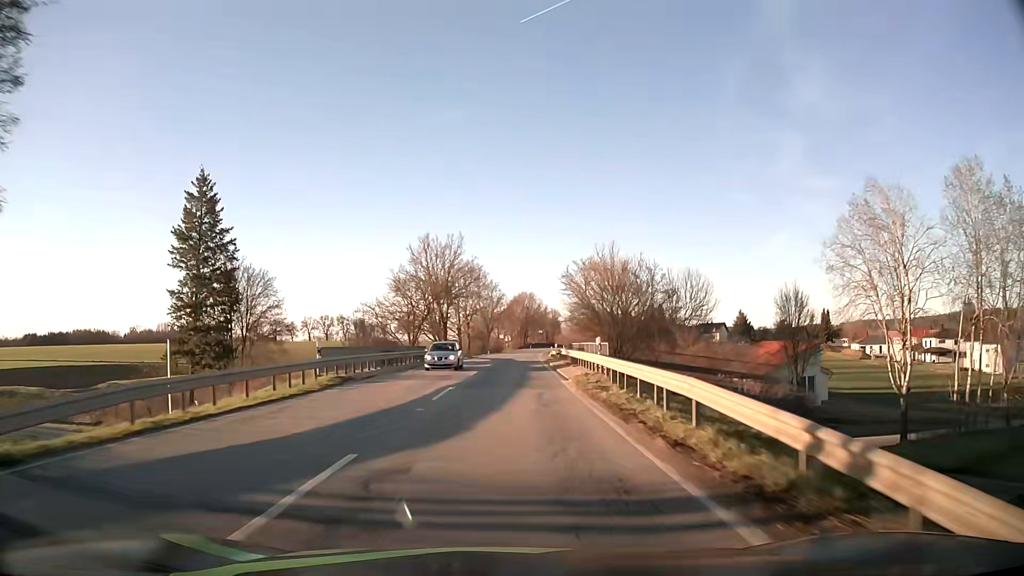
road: secondary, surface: asphalt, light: Day
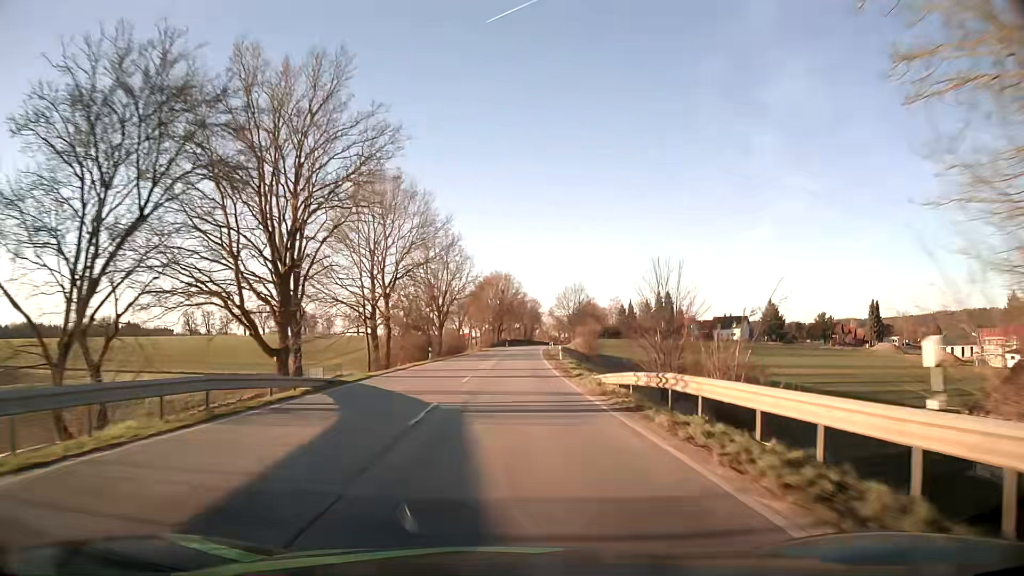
(+0.6, +53.5) m; +2°
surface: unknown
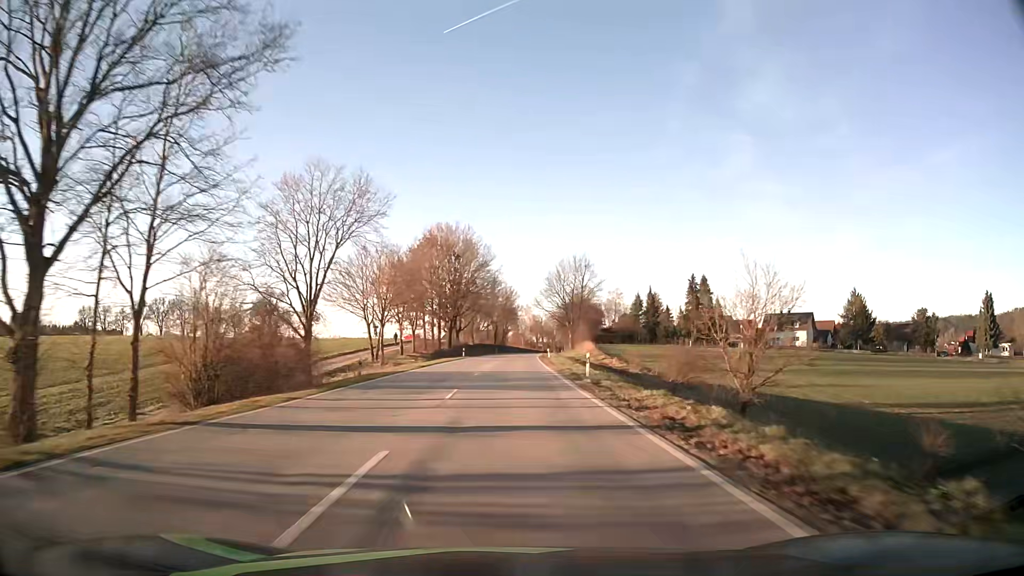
(+1.7, +67.4) m; +3°
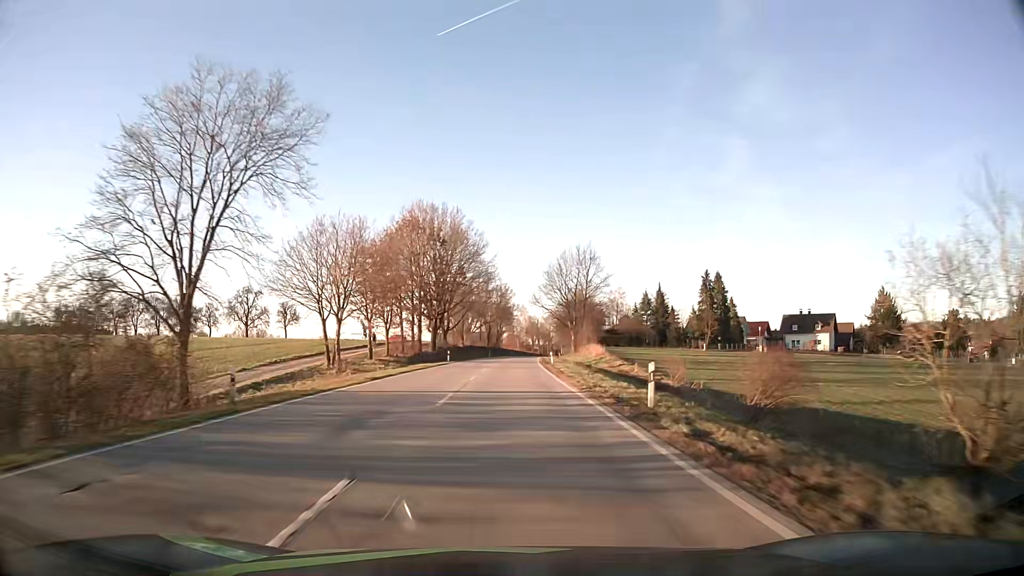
(+0.1, +13.6) m; +1°
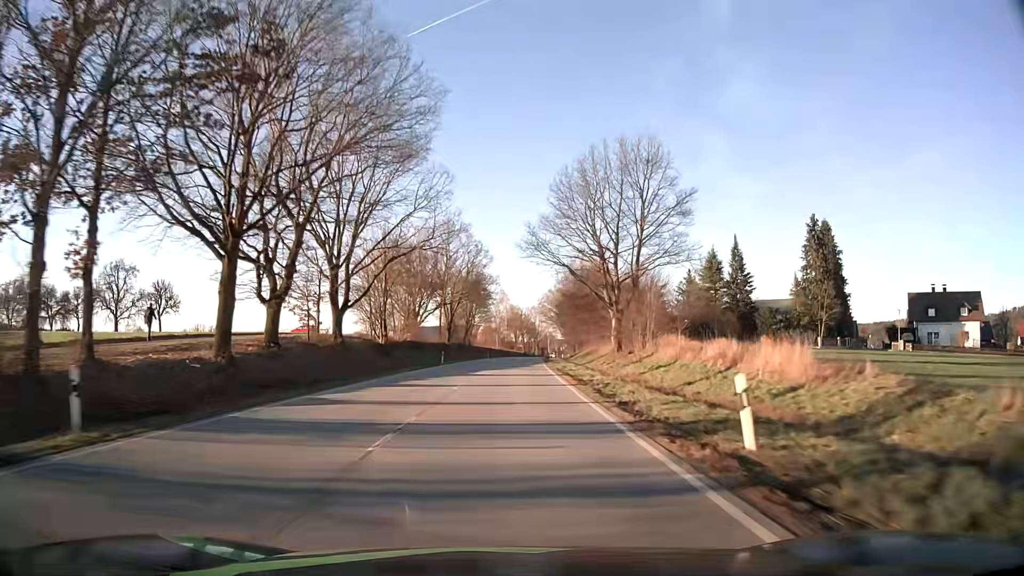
(+0.9, +55.0) m; +2°
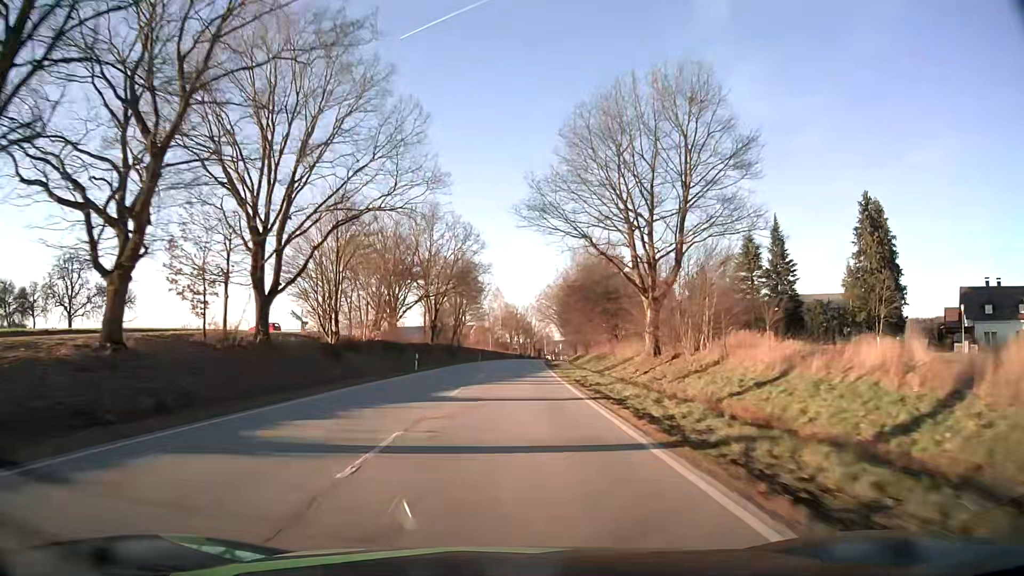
(+0.1, +13.9) m; +1°
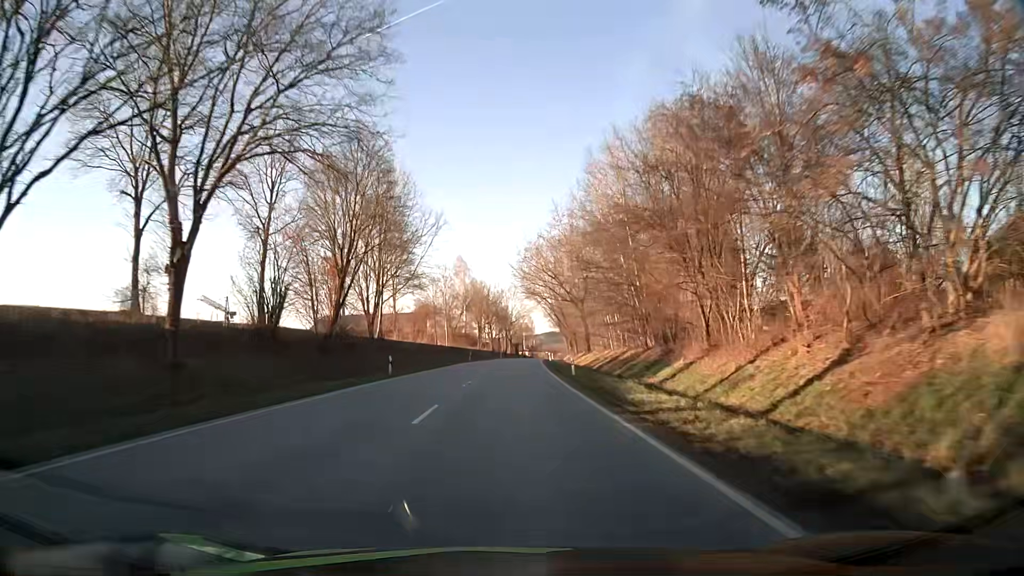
(+1.1, +55.7) m; +2°
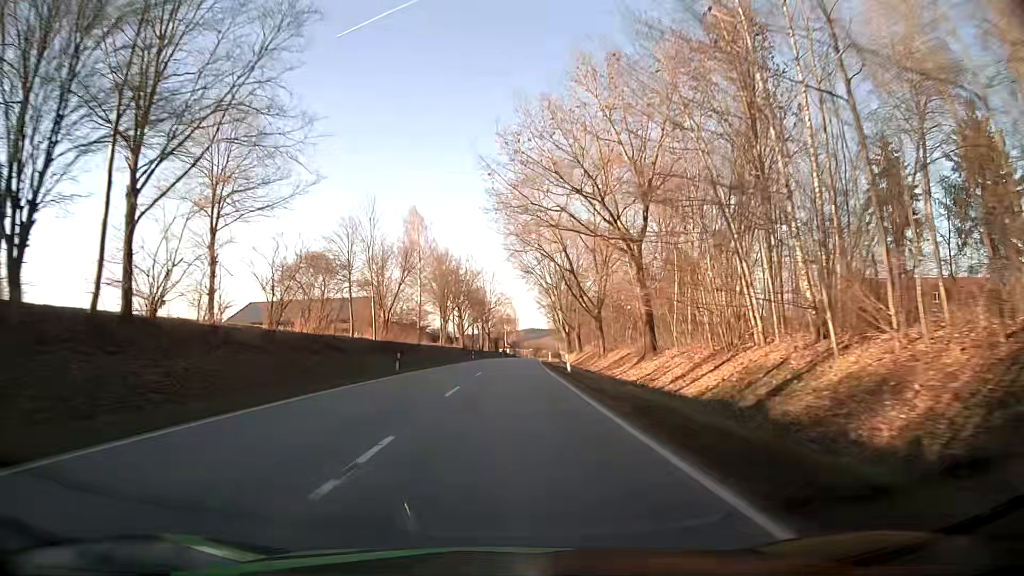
(+0.5, +42.2) m; +2°
(0, +10) (0, +20) (0, +30) (0, +40) (+1, +50) (+1, +60) (+1, +70) (+2, +80) (+2, +90) (+3, +100) m
